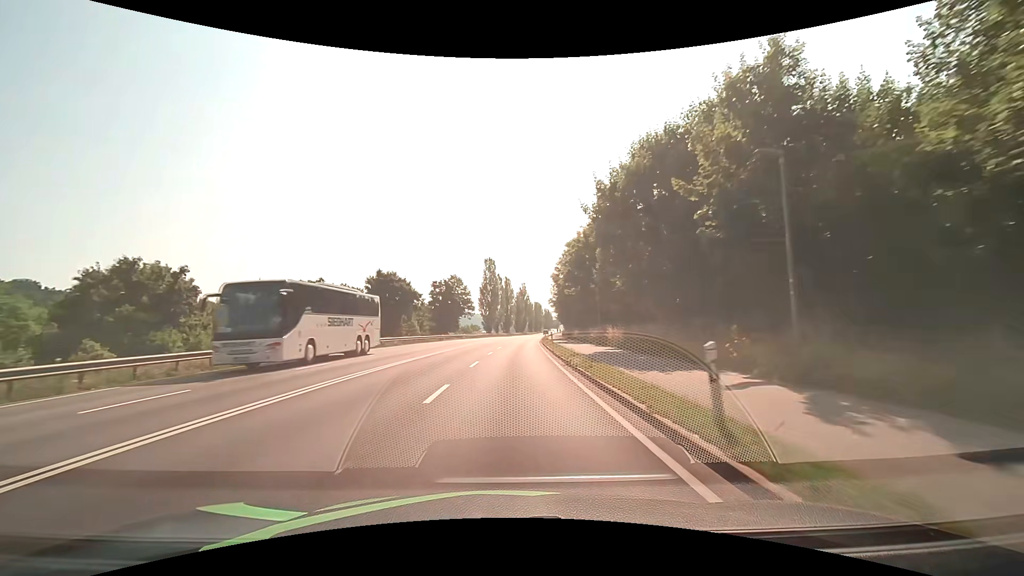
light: Day
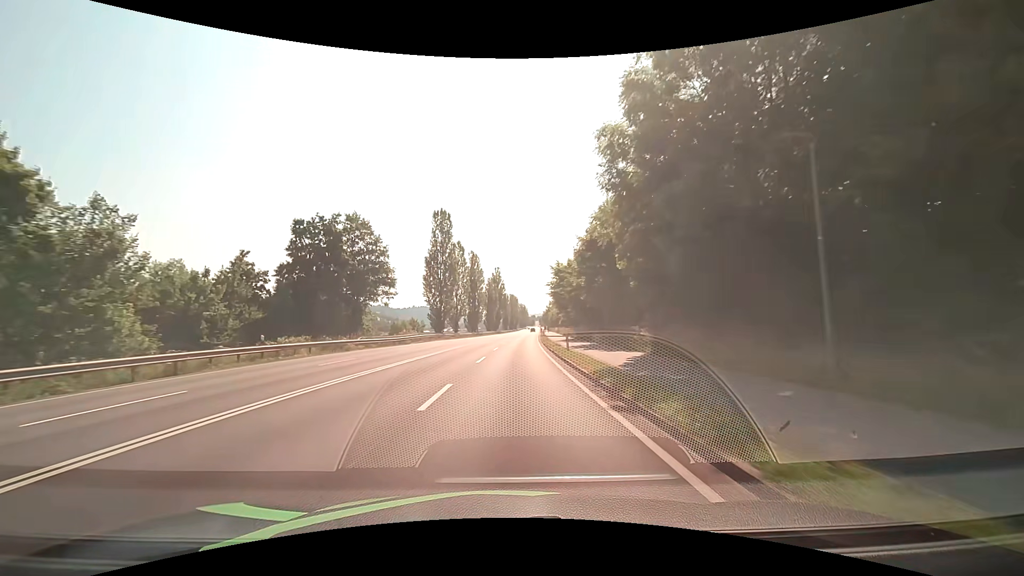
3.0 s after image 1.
(+1.4, +51.9) m; +3°
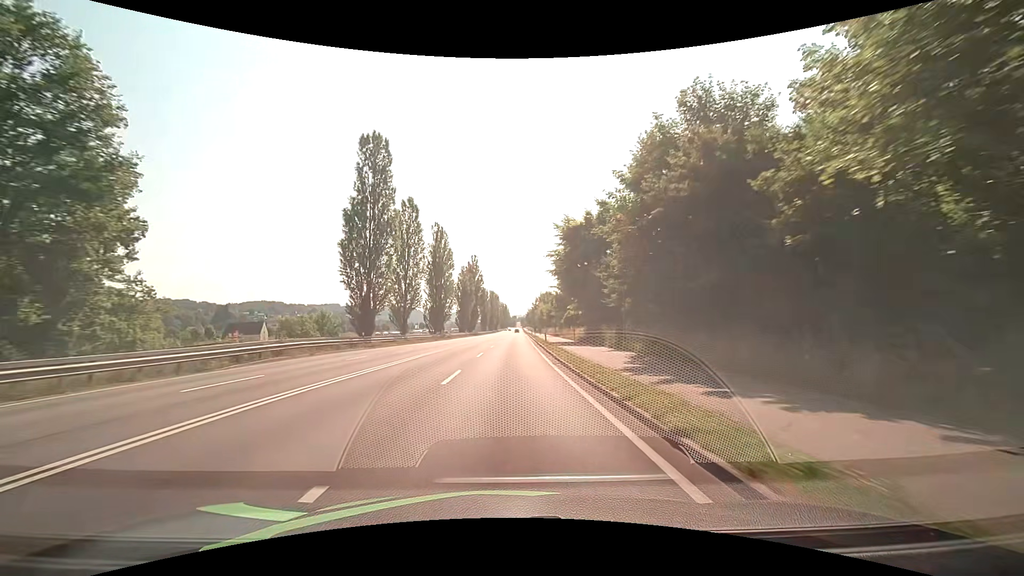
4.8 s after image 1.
(+0.7, +31.8) m; +2°
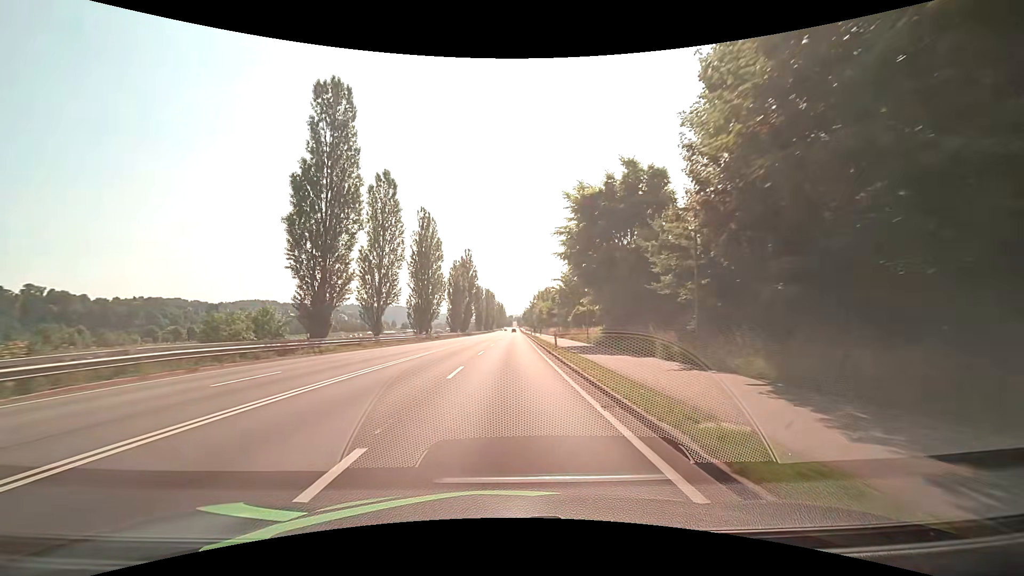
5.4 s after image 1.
(0.0, +10.7) m; +1°
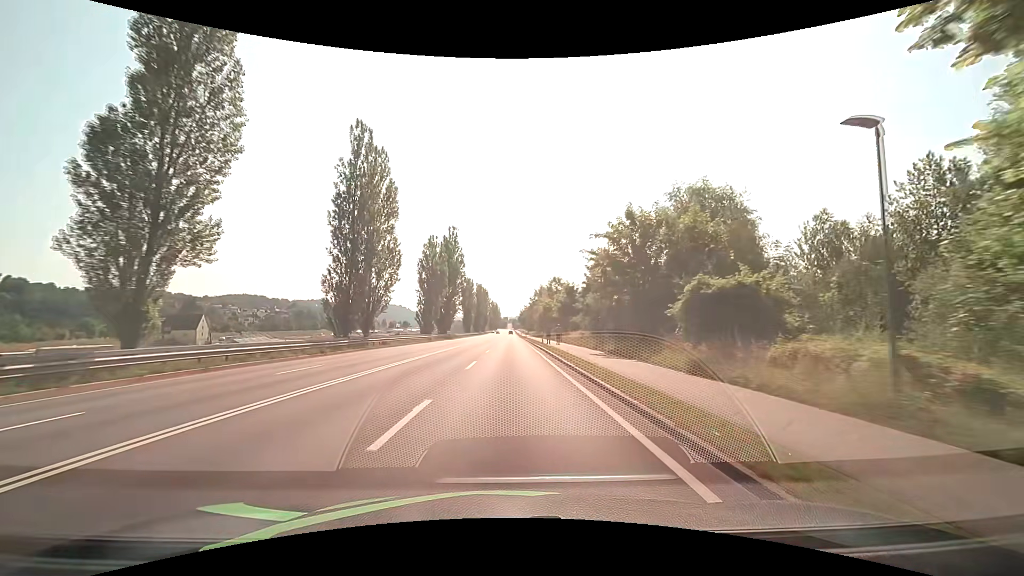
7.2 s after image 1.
(0.0, +32.0) m; 0°
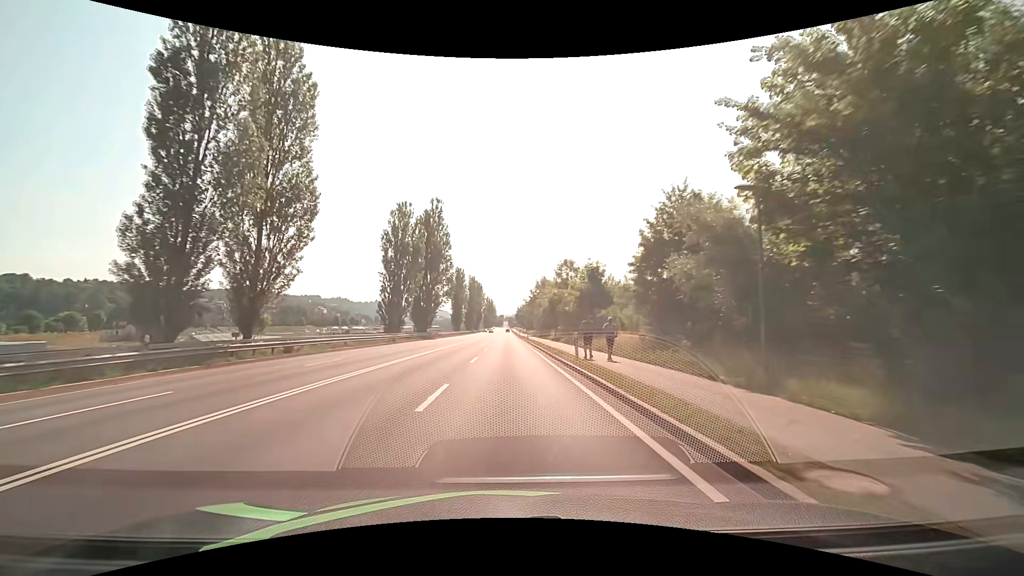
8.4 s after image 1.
(+0.1, +21.4) m; +1°
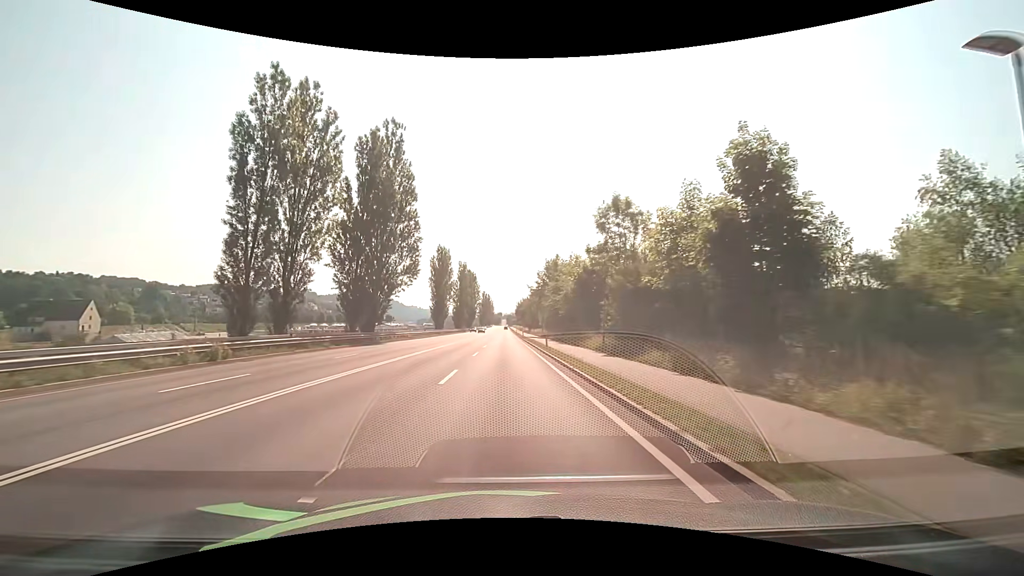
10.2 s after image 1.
(+0.2, +32.2) m; 0°
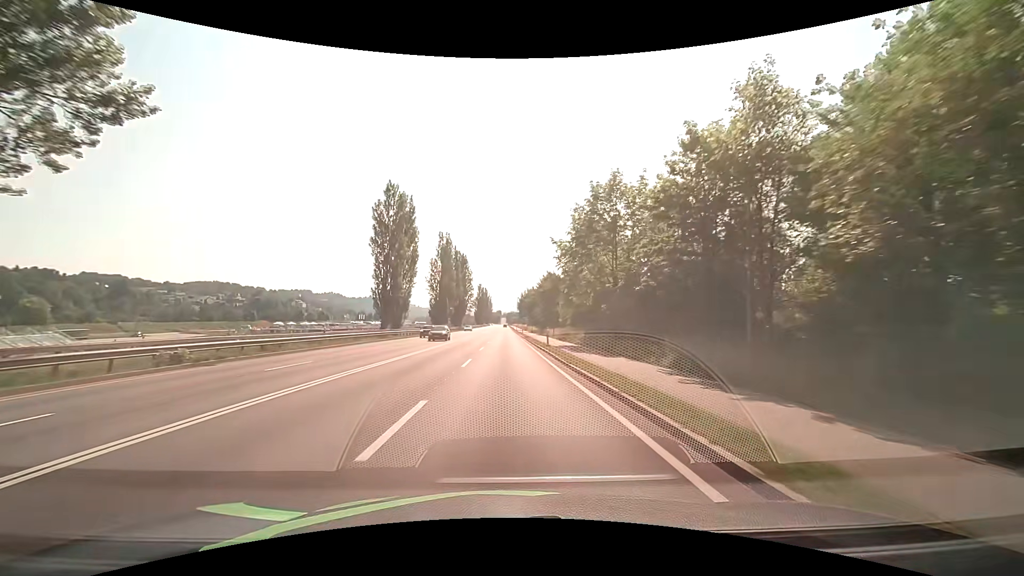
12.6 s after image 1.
(-0.2, +43.1) m; 0°
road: primary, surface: asphalt
(0, +10) (0, +20) (0, +30) (0, +40) (0, +50) (0, +60) (0, +70) (0, +80) (0, +90) (0, +100) m
